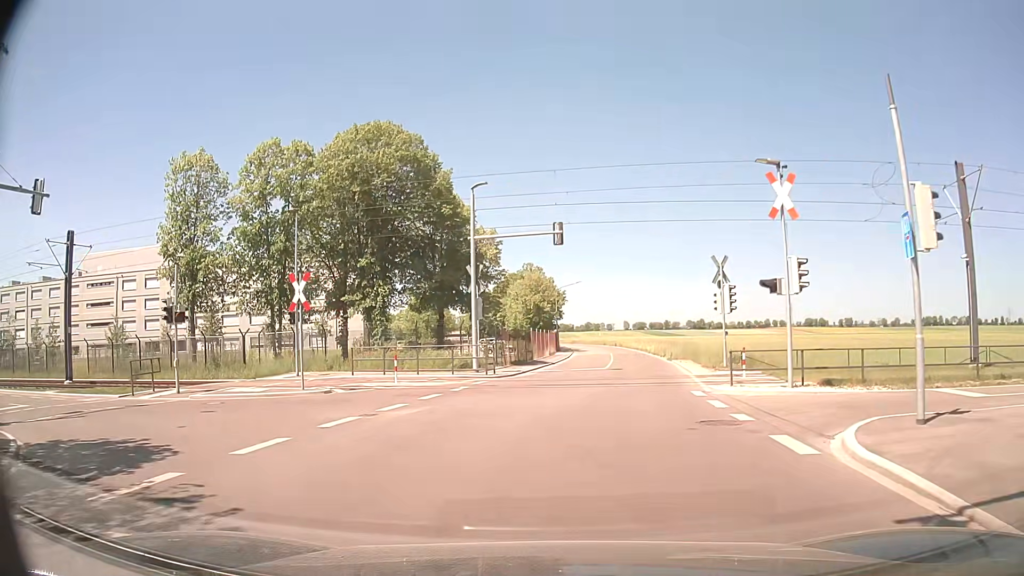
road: residential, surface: asphalt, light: Day
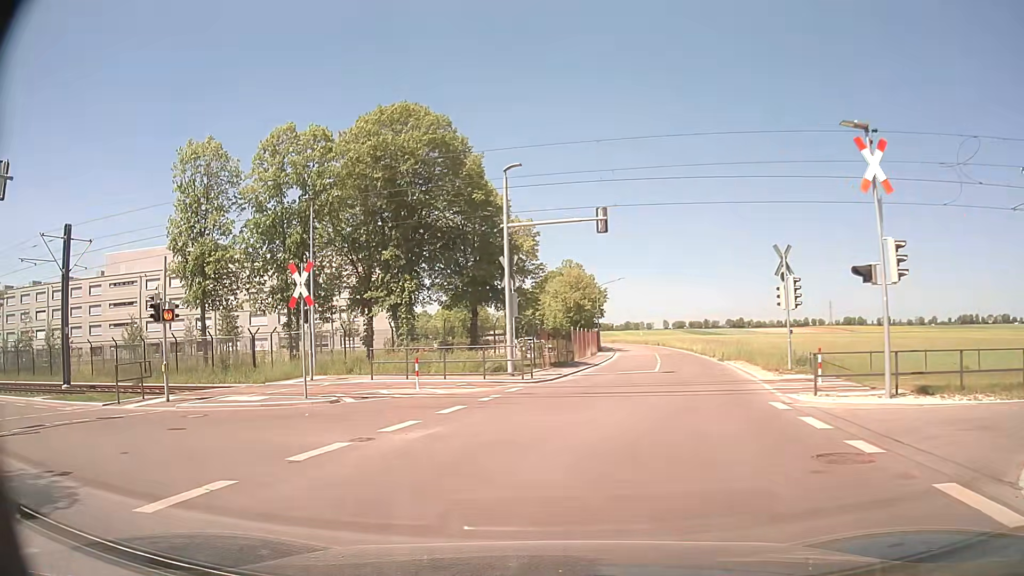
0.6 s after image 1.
(-0.1, +3.3) m; -4°
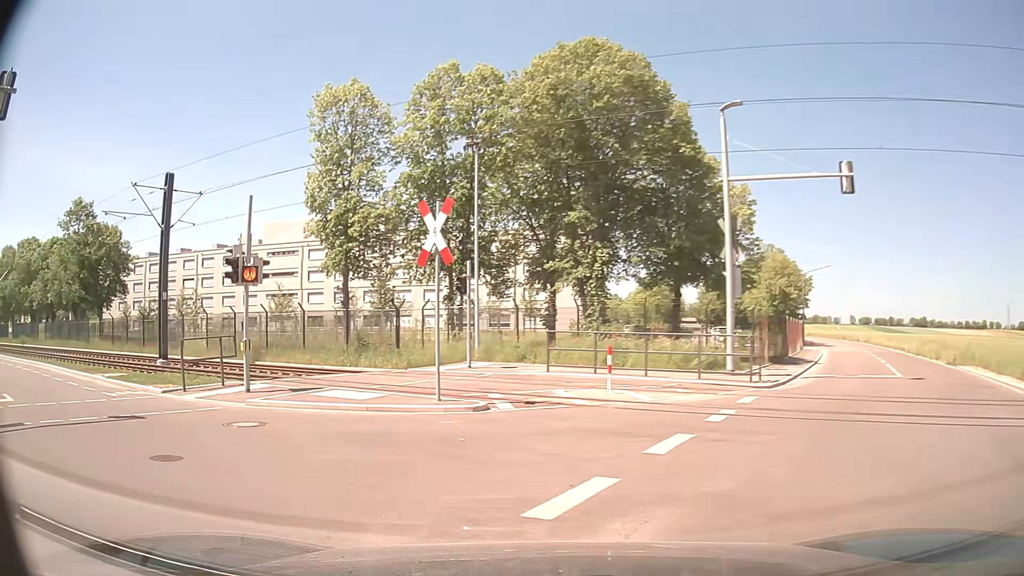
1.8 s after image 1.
(-0.8, +6.3) m; -14°
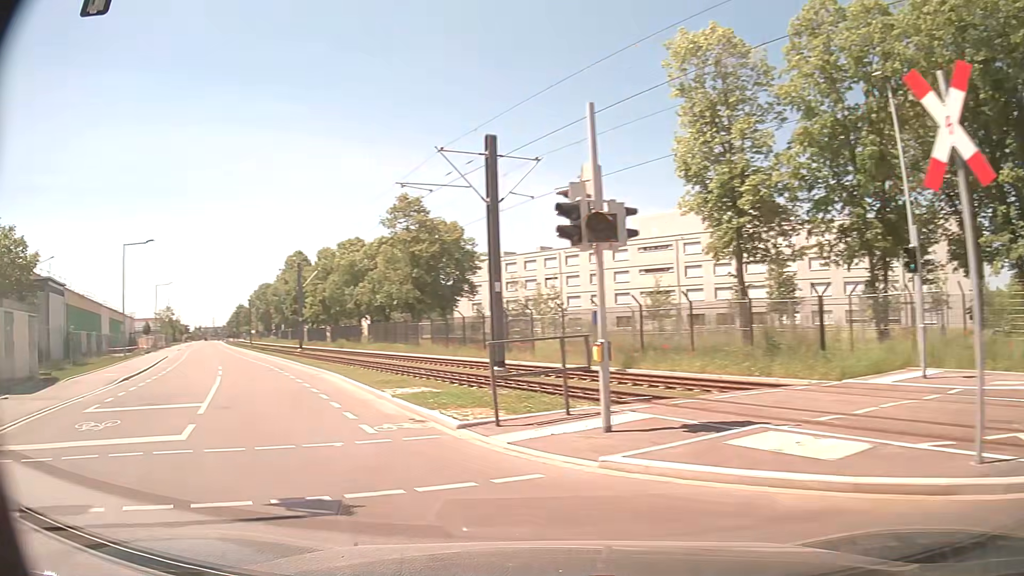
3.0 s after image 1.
(-1.7, +6.4) m; -32°
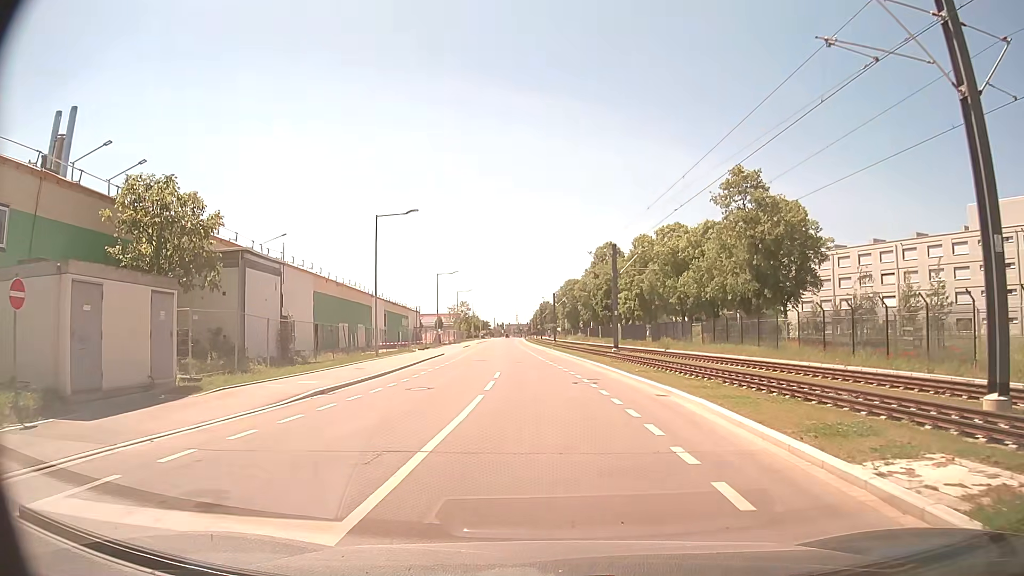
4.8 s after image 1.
(-3.7, +10.4) m; -27°
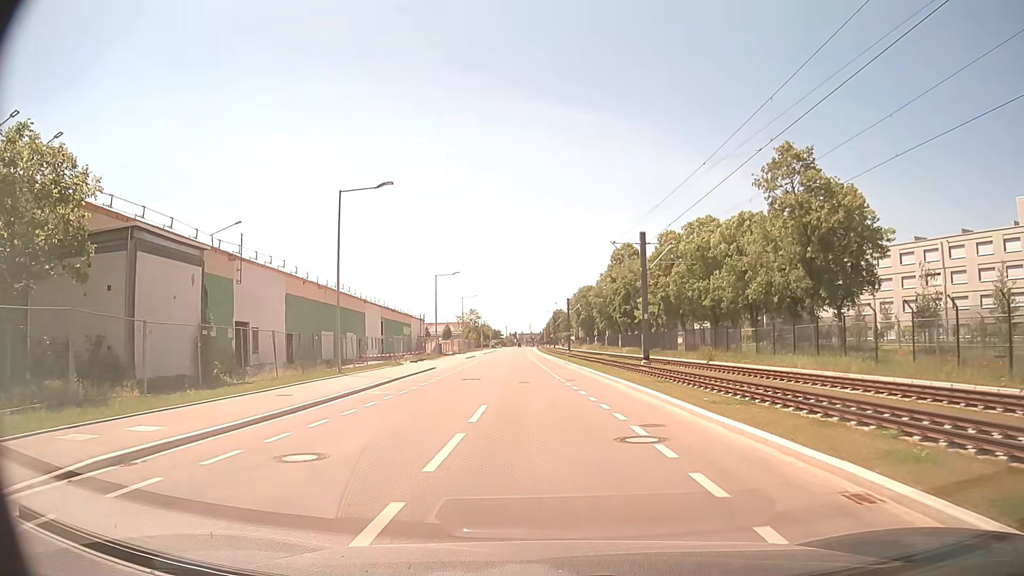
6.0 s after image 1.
(0.0, +9.5) m; 0°
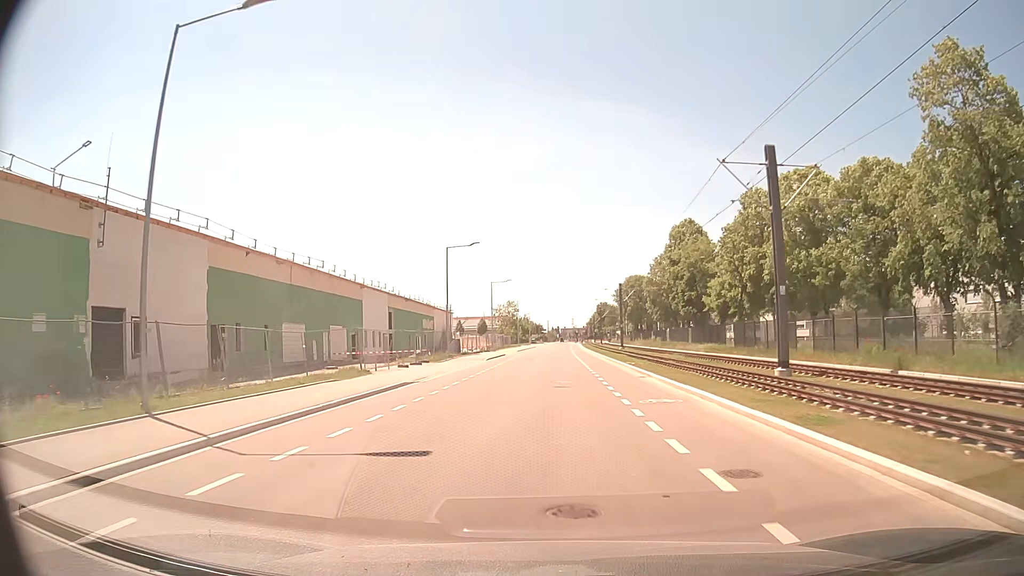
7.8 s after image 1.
(-0.7, +18.2) m; -4°
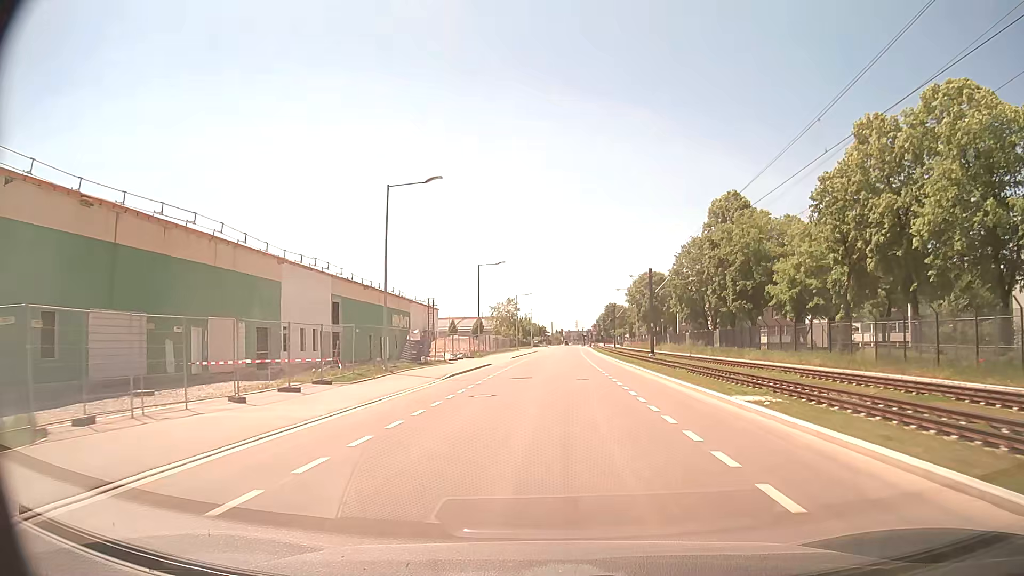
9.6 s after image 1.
(-0.2, +20.9) m; 0°
(0, +10) (0, +20) (0, +30) (+1, +40) (+1, +50) (+1, +60) (+2, +70) (+2, +80) (+3, +90) (+3, +100) m
